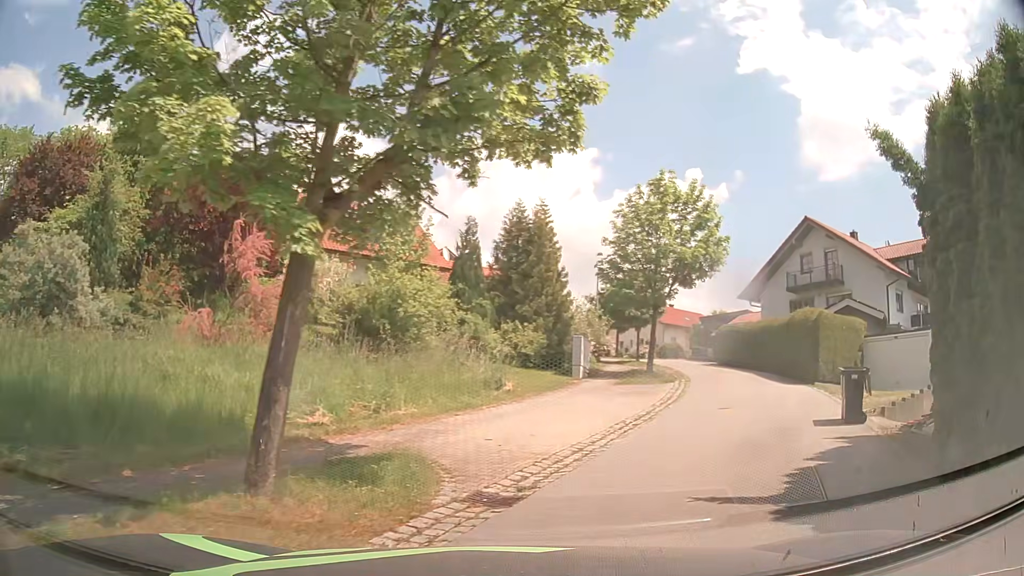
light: Day
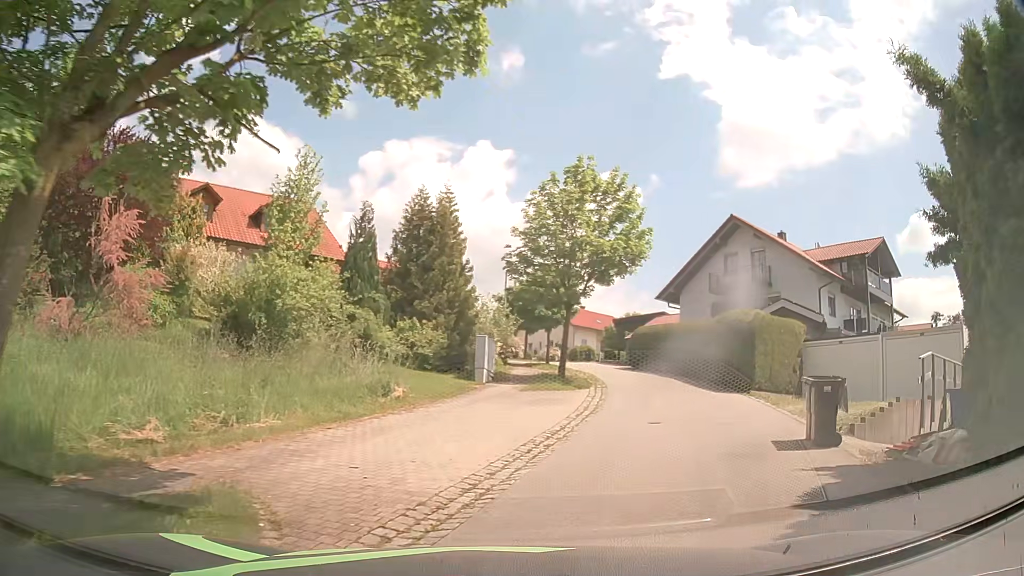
(+0.1, +2.5) m; +8°
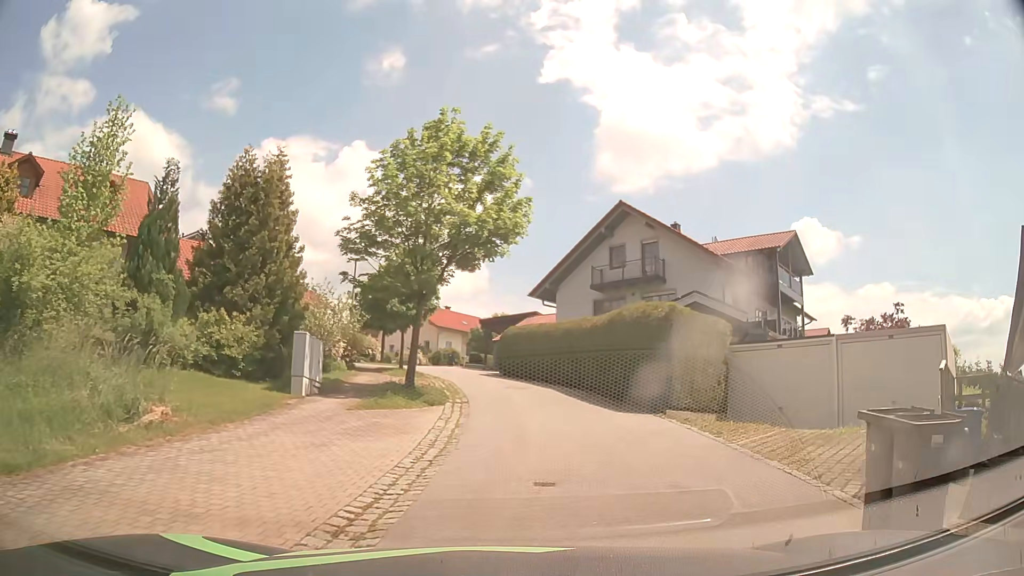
(+0.5, +5.3) m; +12°
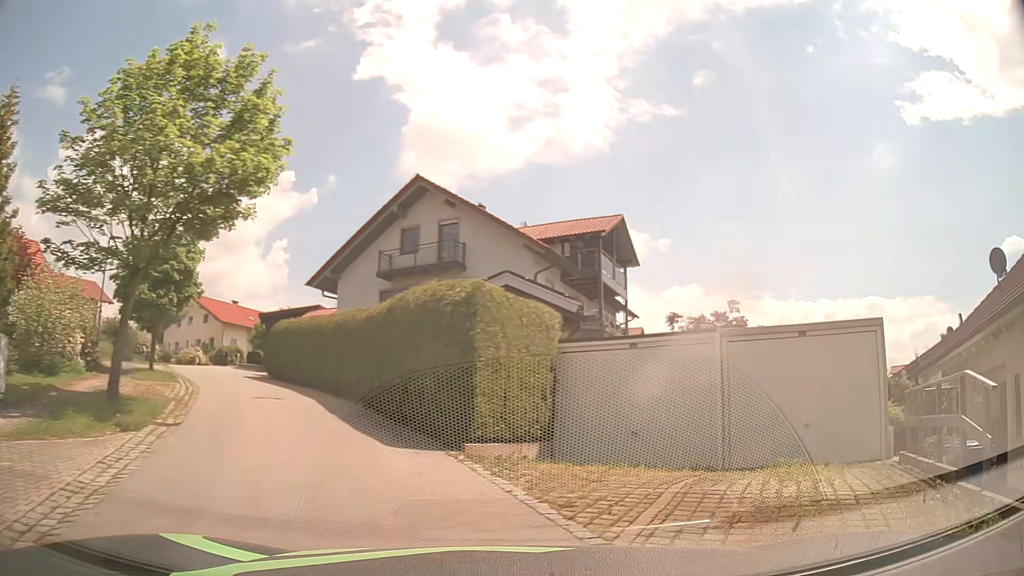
(+0.5, +5.3) m; +17°
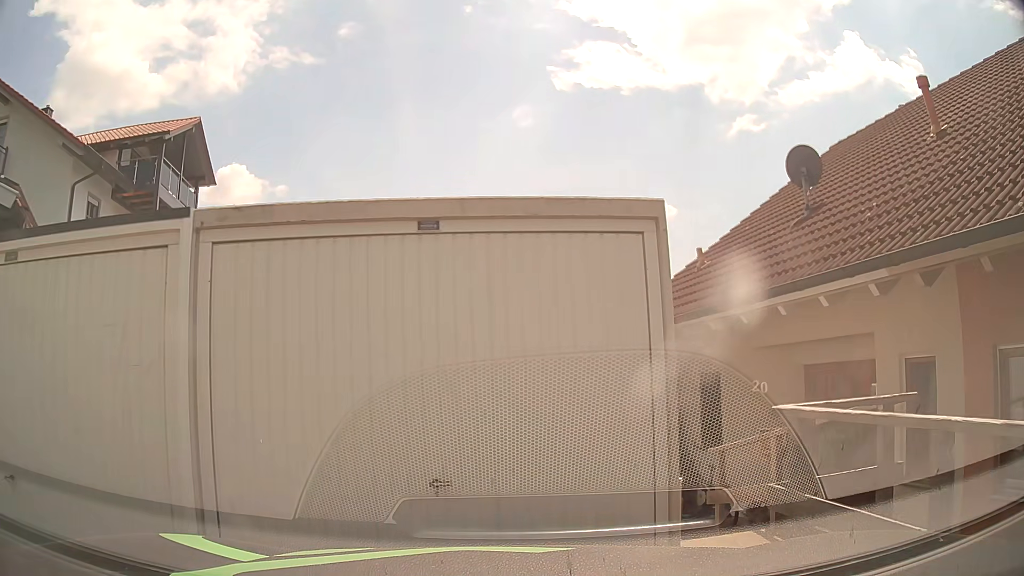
(+1.9, +6.9) m; +33°
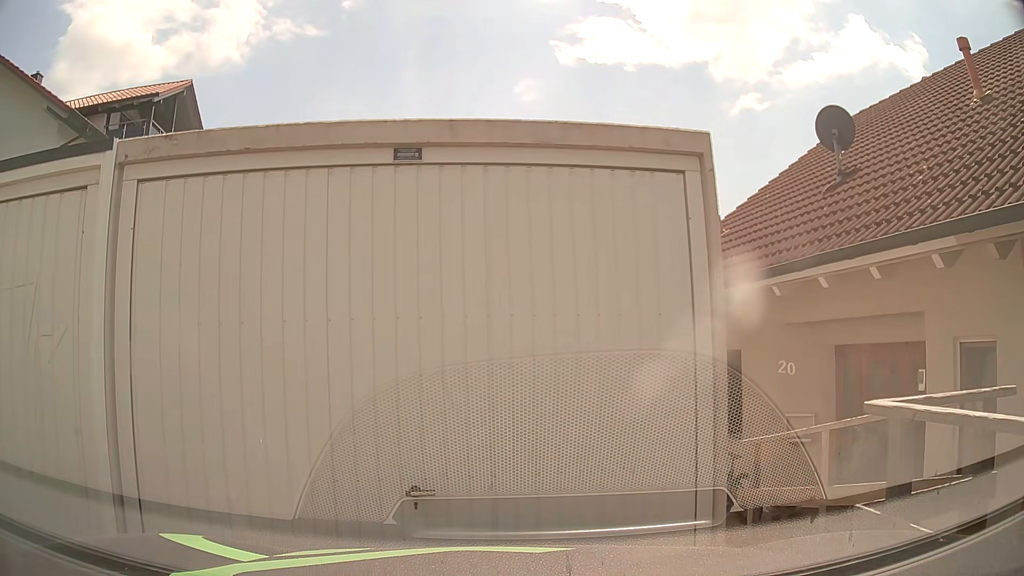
(0.0, +0.8) m; -1°
